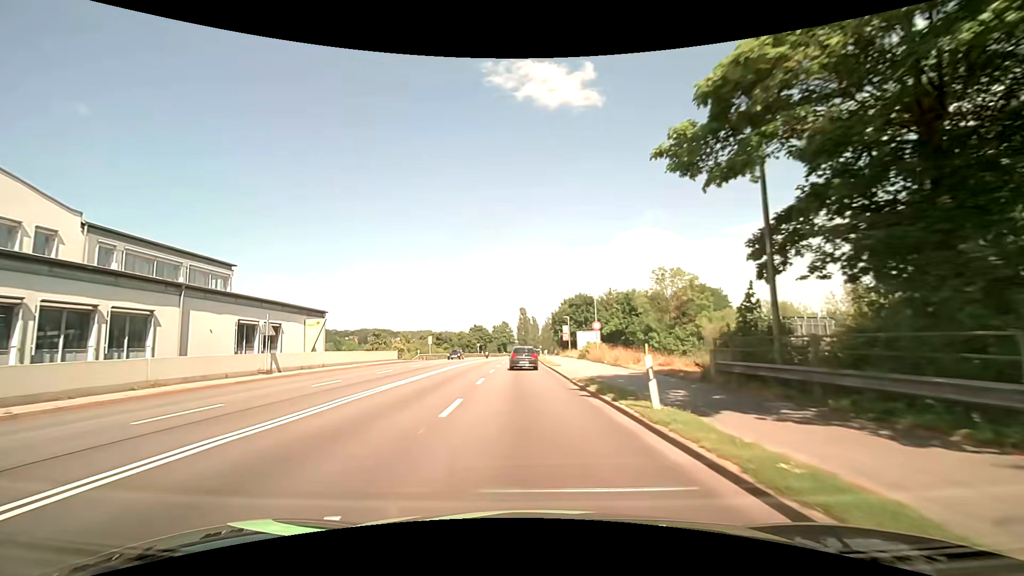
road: primary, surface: asphalt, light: Day
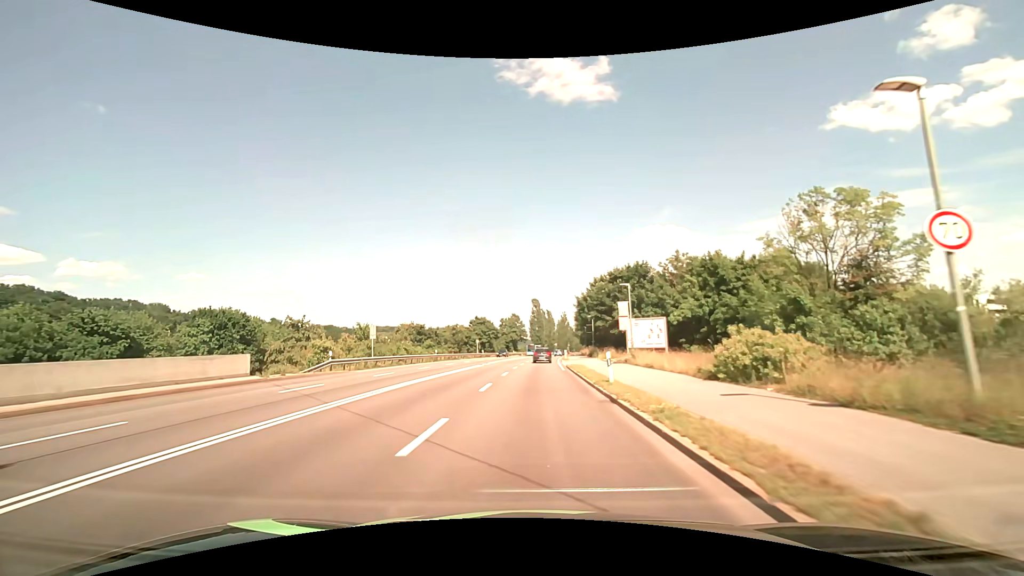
(-0.8, +30.7) m; -2°
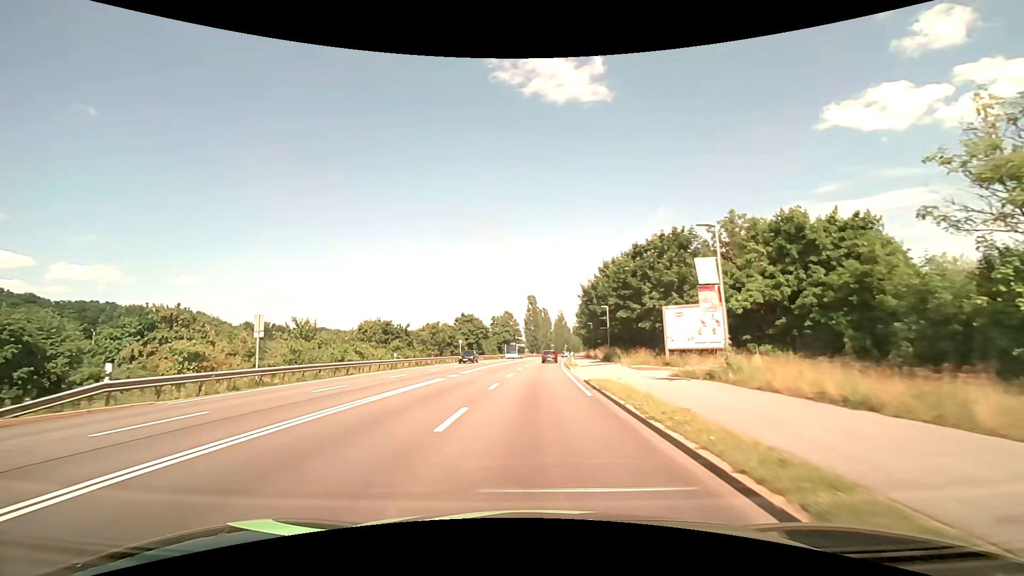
(+0.1, +15.8) m; 0°
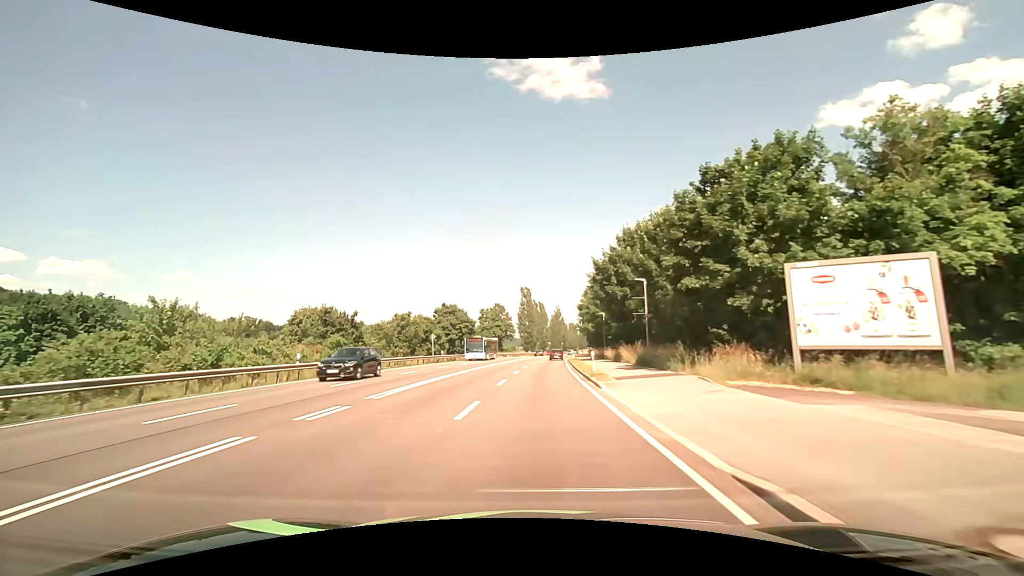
(+0.1, +17.1) m; +1°
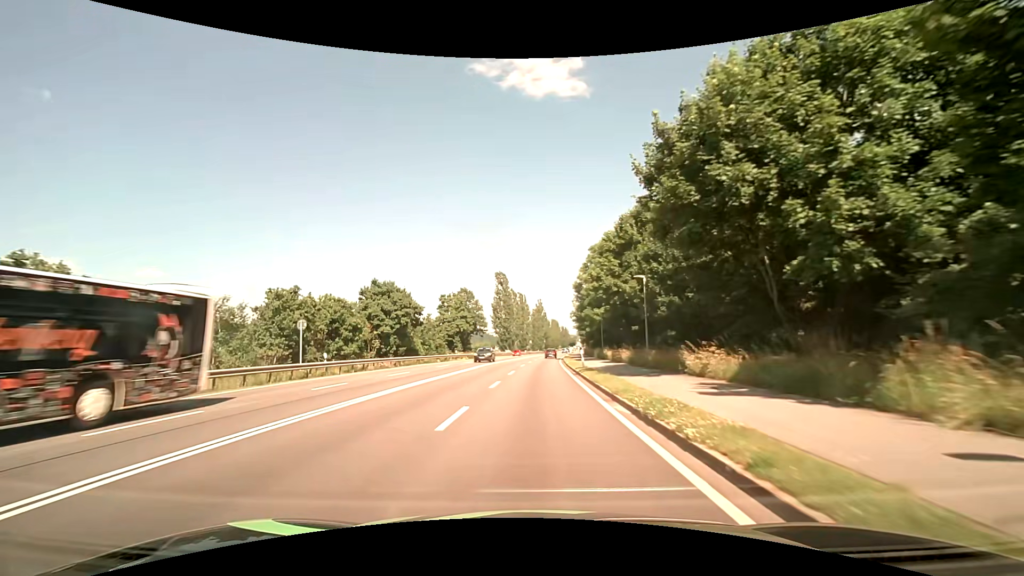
(+0.6, +28.3) m; +3°
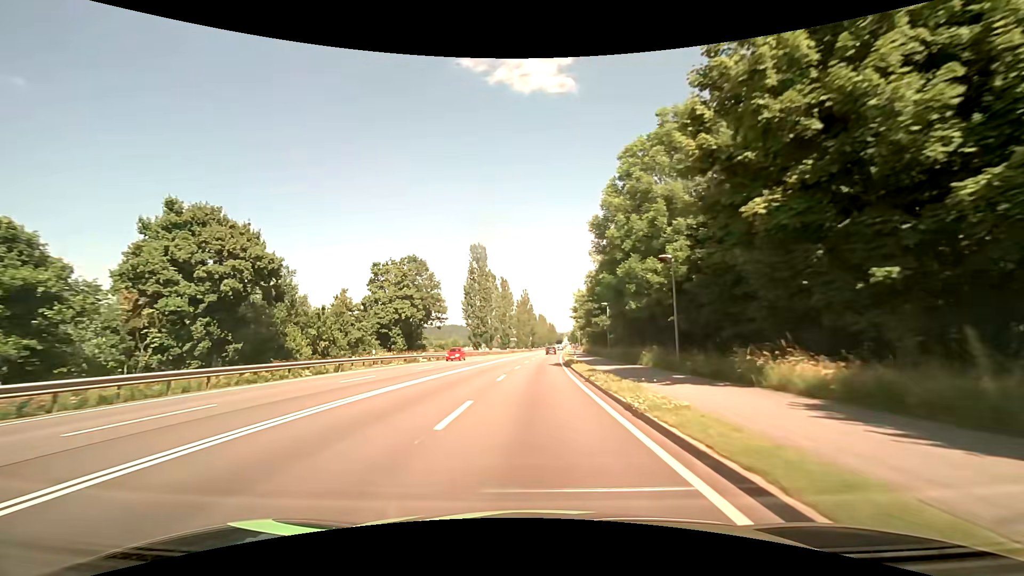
(+0.3, +30.2) m; +1°
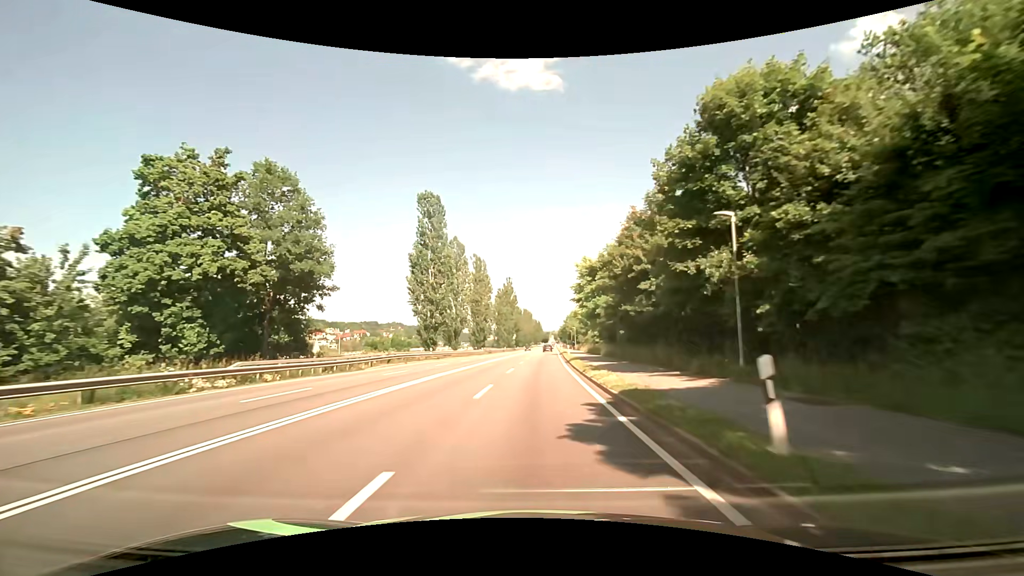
(+0.4, +31.1) m; +2°
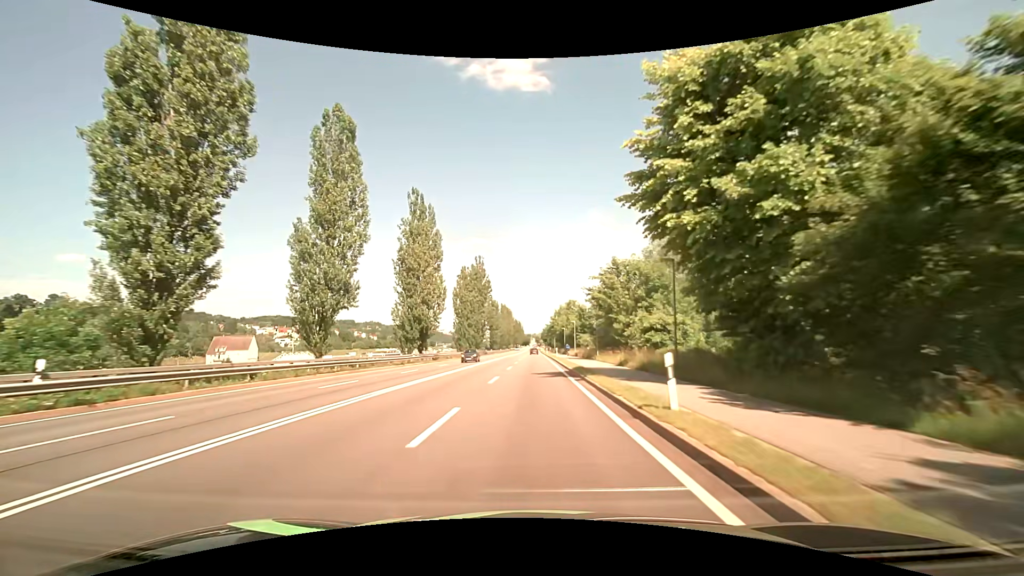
(+0.6, +42.1) m; +2°
(0, +10) (0, +20) (0, +30) (0, +40) (0, +50) (0, +60) (0, +70) (0, +80) (0, +90) (0, +100) m
